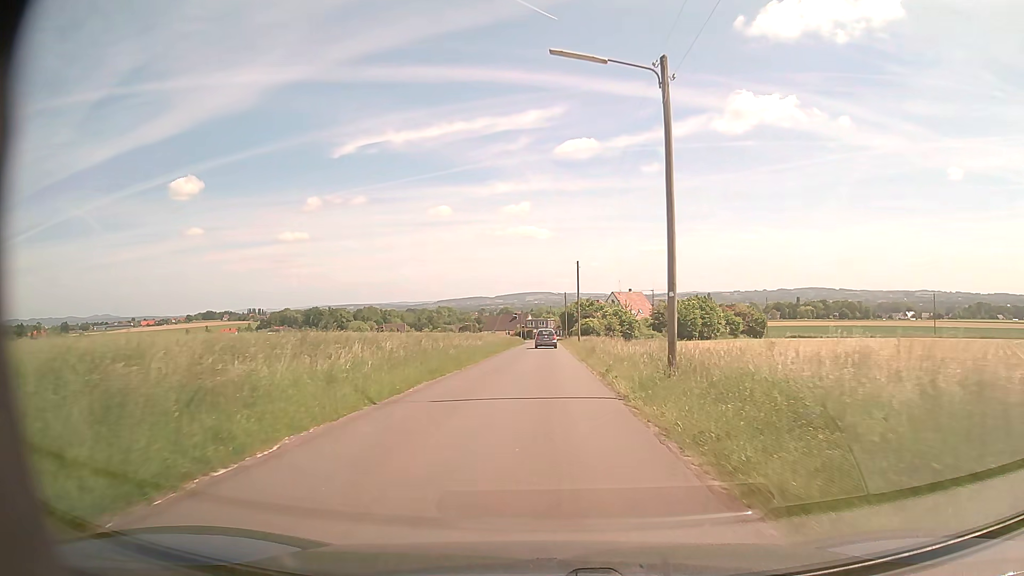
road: unclassified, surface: asphalt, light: Day
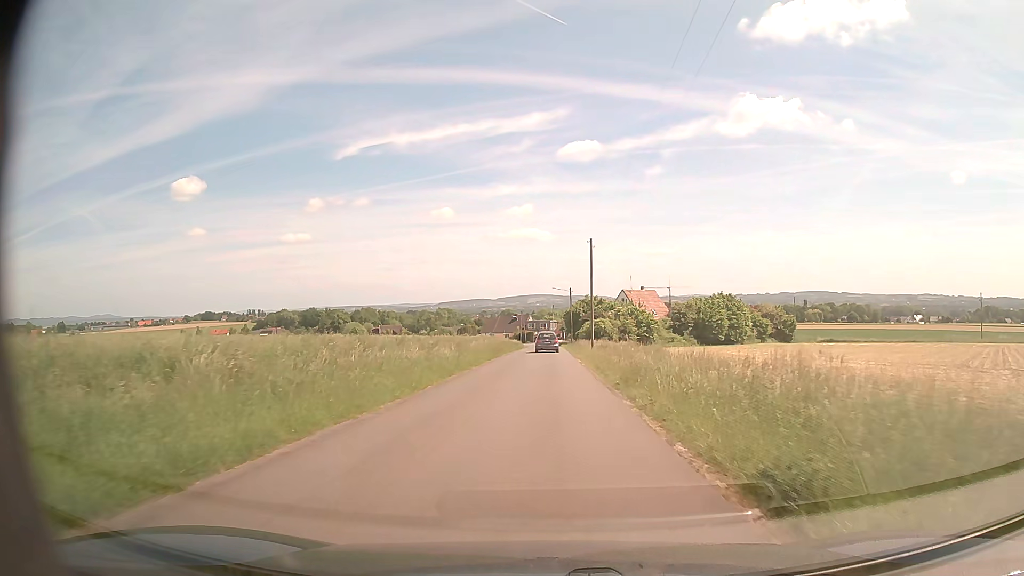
(-0.1, +15.2) m; 0°
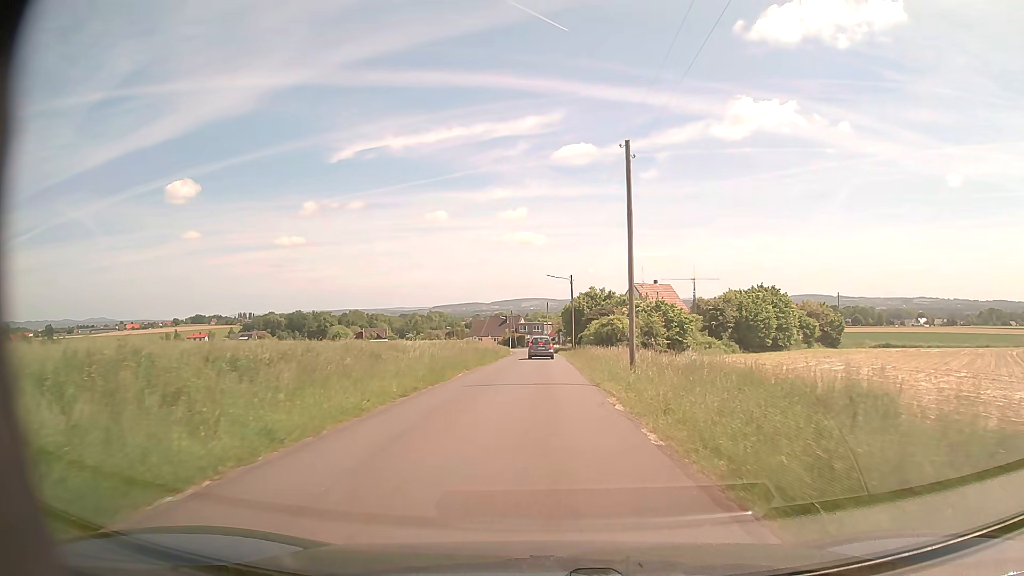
(+0.1, +22.4) m; 0°
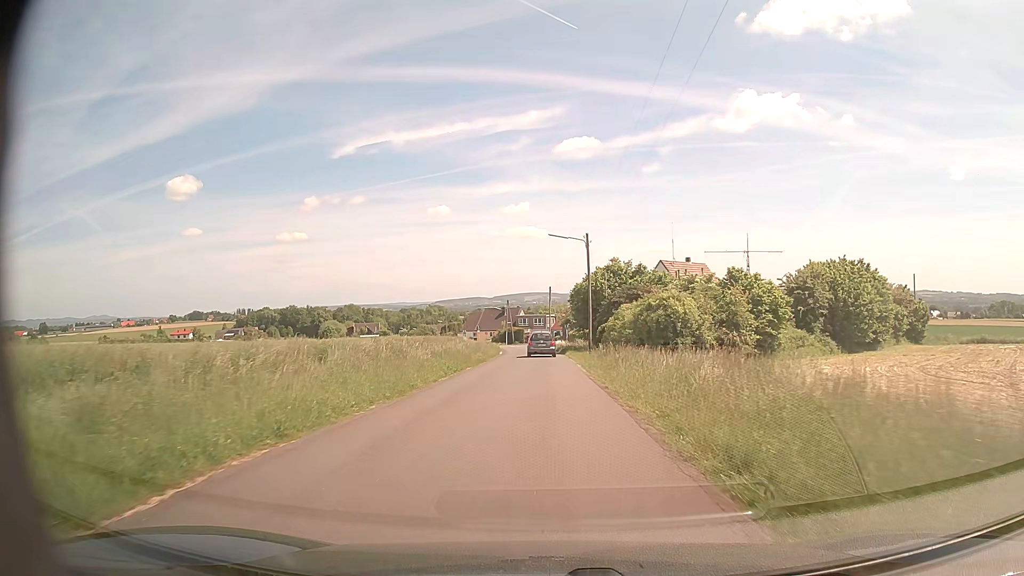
(0.0, +23.1) m; 0°
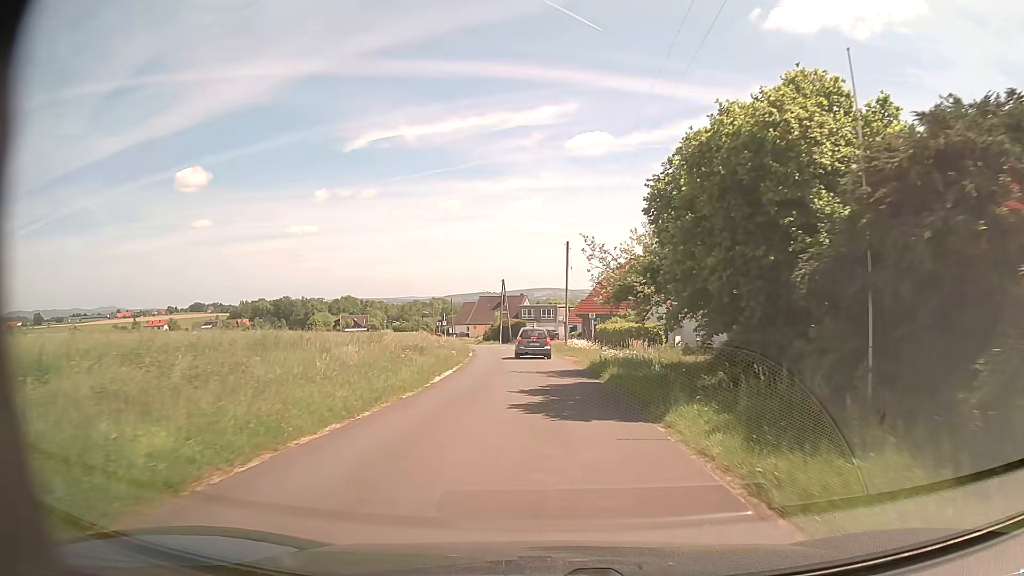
(-0.3, +38.8) m; -1°
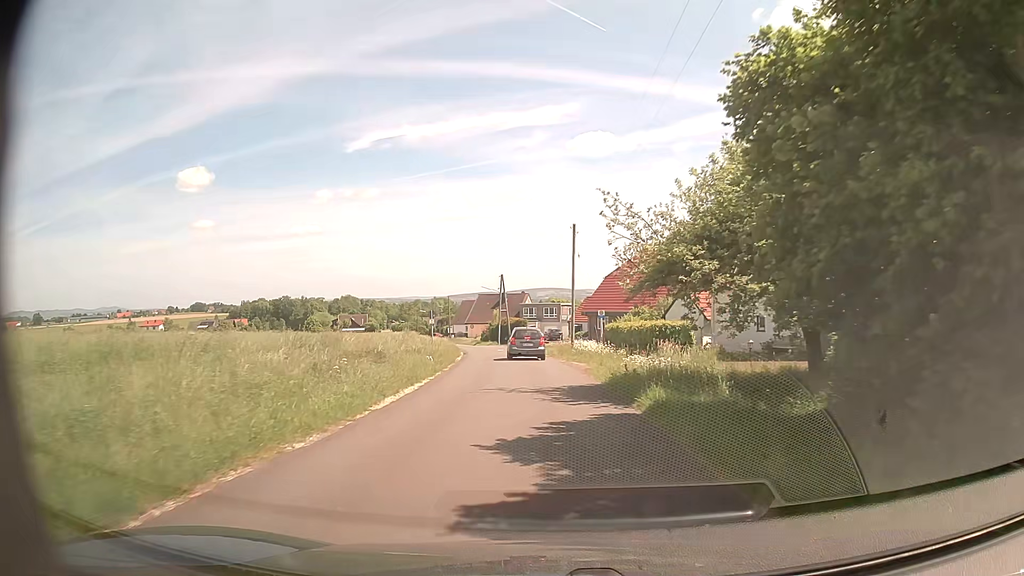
(0.0, +7.3) m; 0°
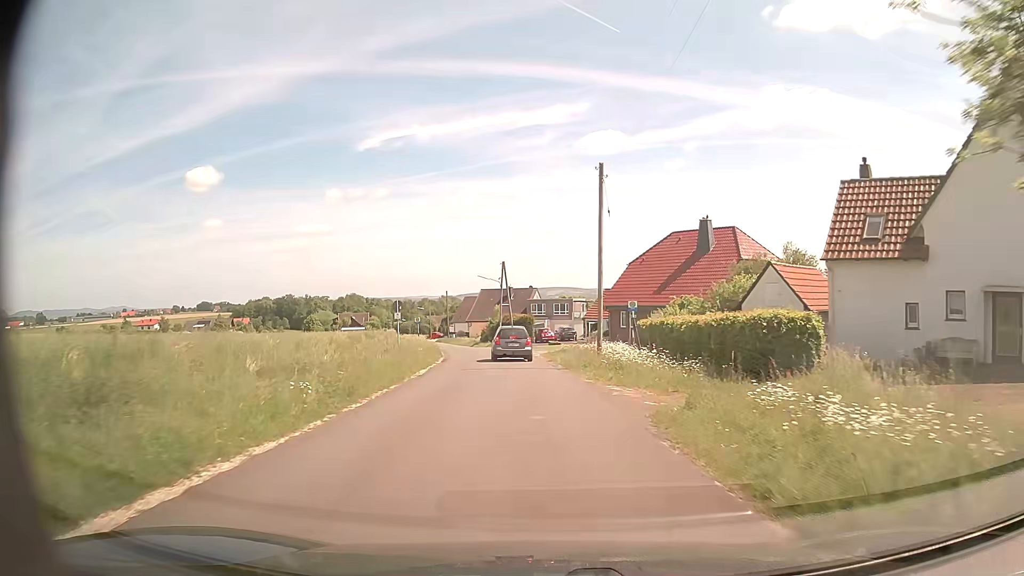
(-0.2, +14.0) m; 0°
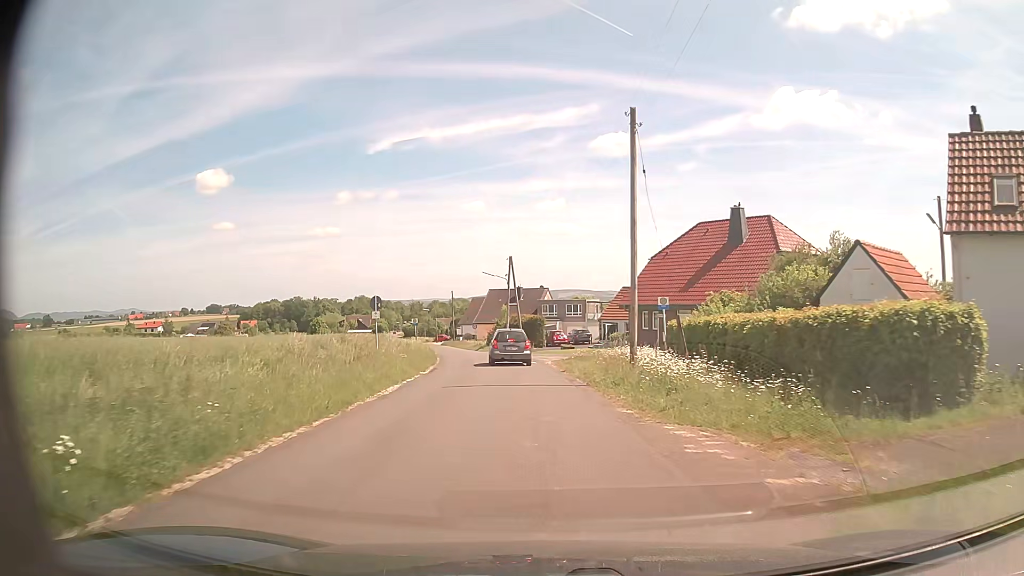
(-0.1, +6.7) m; -2°
(0, +10) (-1, +20) (-2, +30) (-3, +40) (-5, +50) (-7, +60) (-9, +69) (-11, +79) (-13, +89) (-16, +98) m
